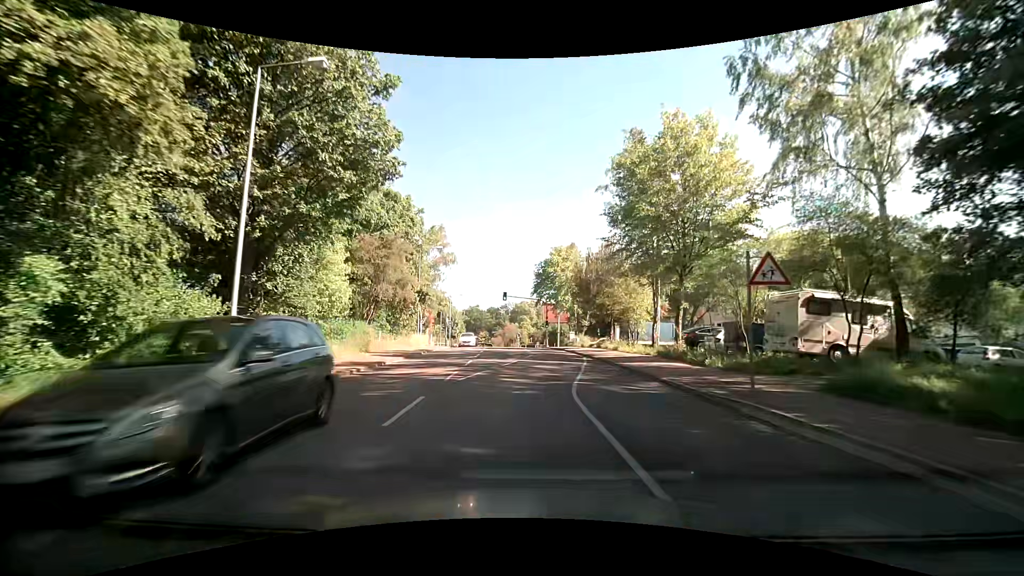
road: tertiary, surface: asphalt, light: Day
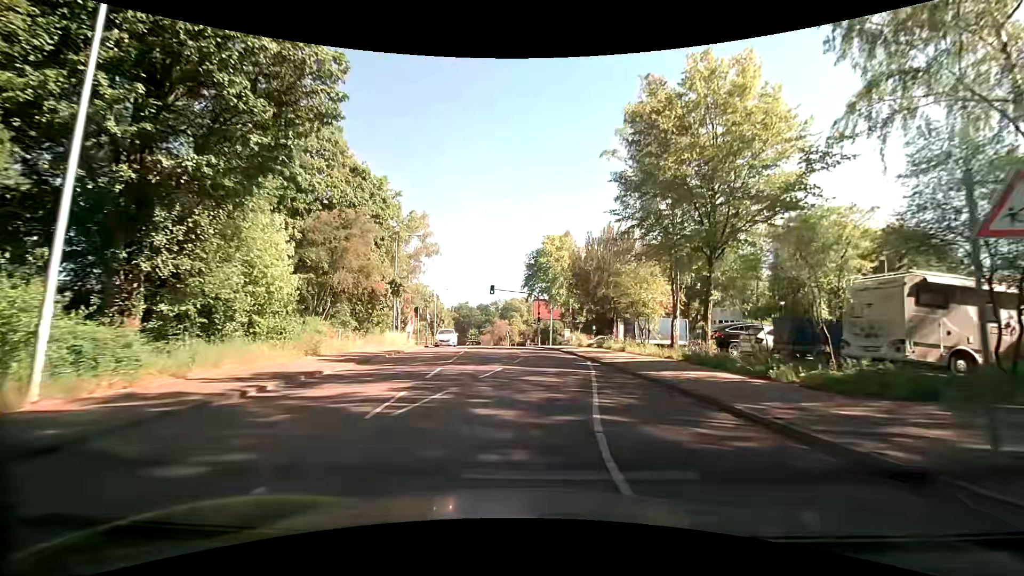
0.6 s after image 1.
(0.0, +5.7) m; 0°
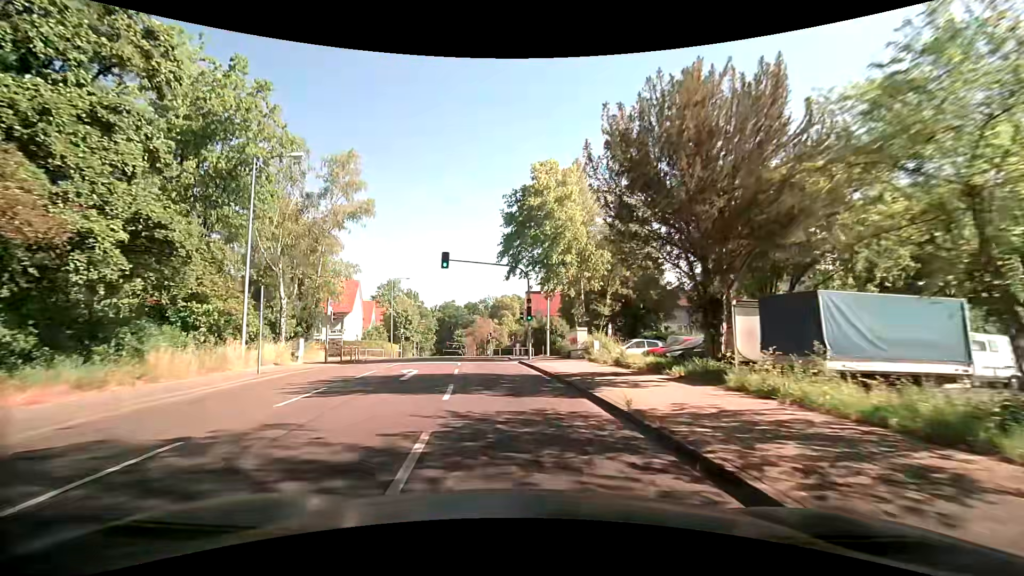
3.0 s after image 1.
(+1.2, +22.3) m; +1°
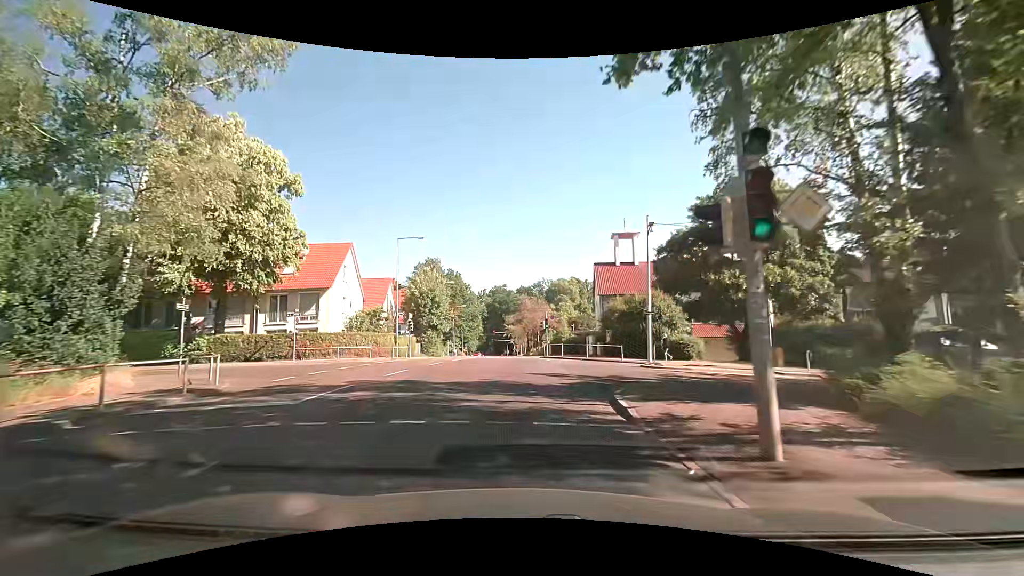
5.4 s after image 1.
(-1.3, +23.1) m; -6°
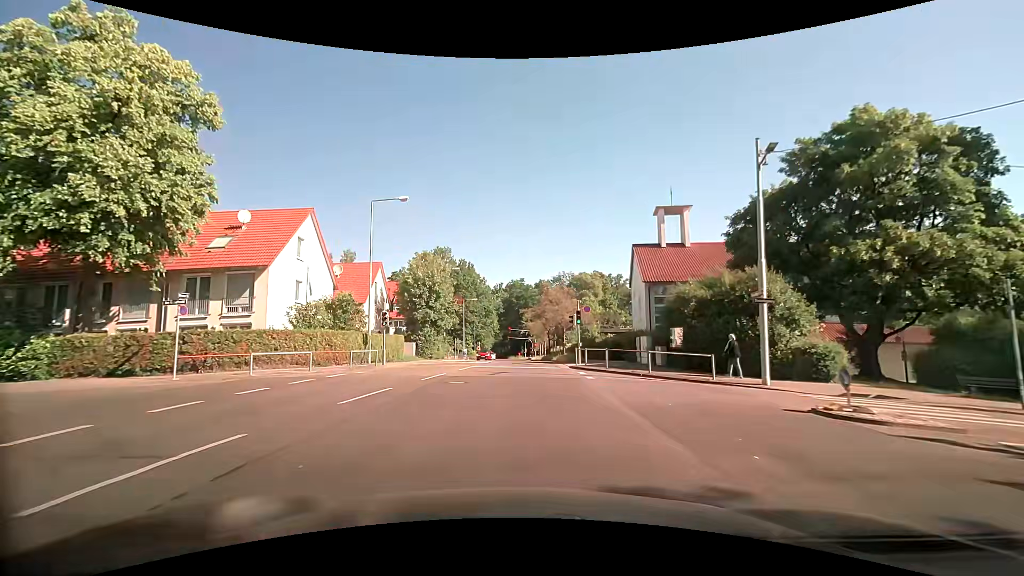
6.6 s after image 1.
(-0.3, +12.4) m; -2°
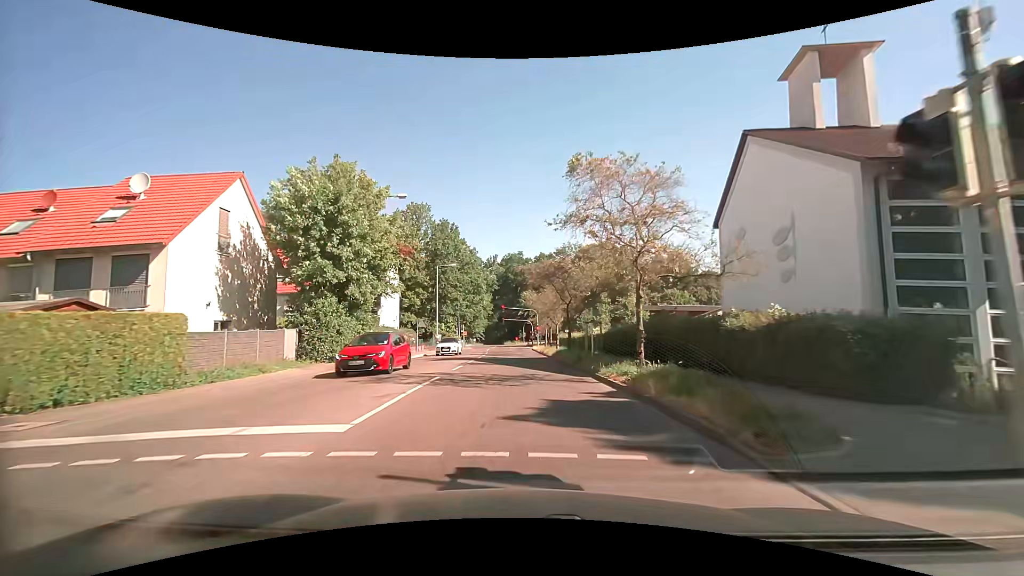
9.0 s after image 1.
(-0.1, +25.5) m; 0°
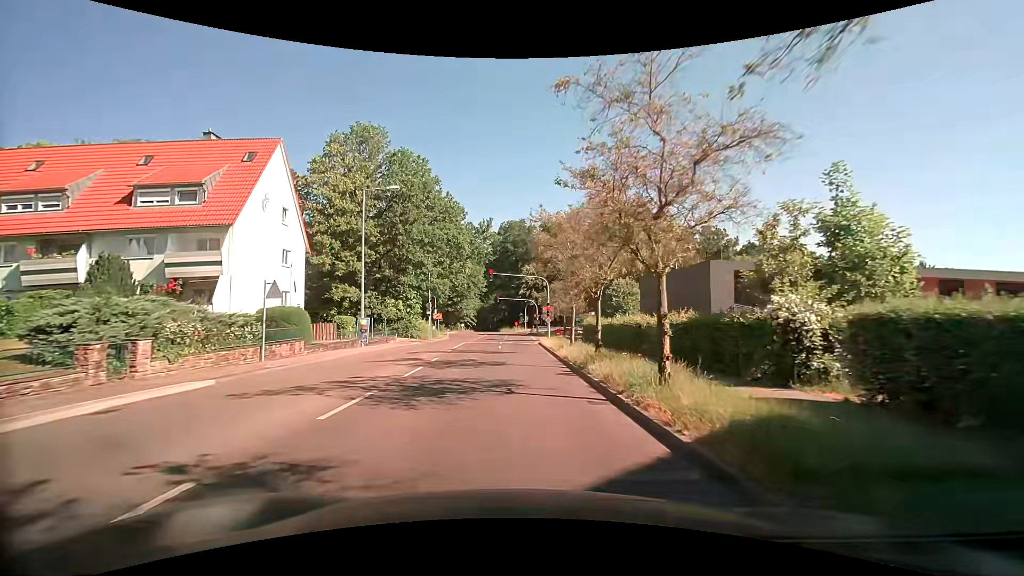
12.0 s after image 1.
(-0.1, +28.7) m; 0°
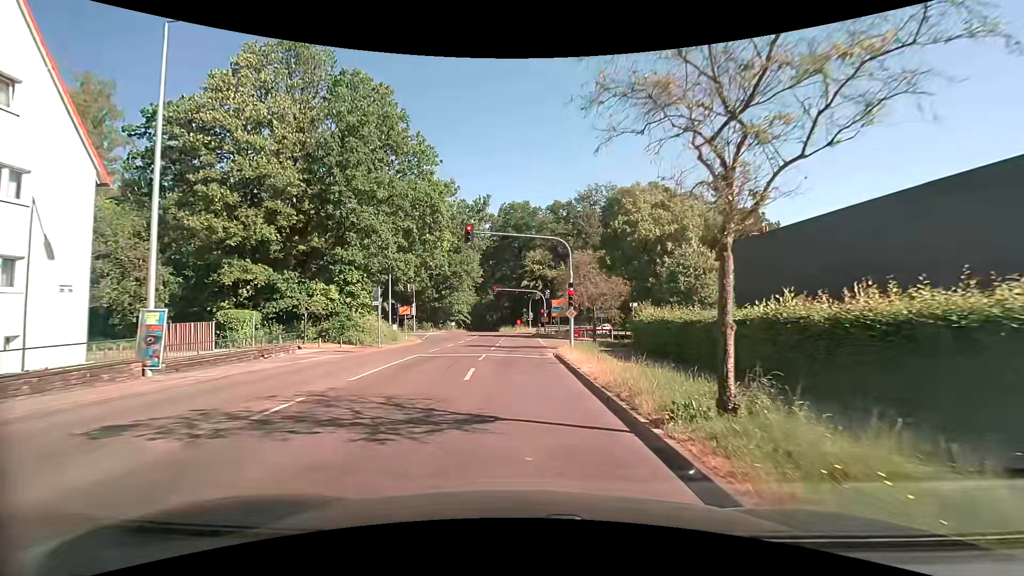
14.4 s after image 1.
(0.0, +18.5) m; 0°
(0, +10) (0, +20) (0, +30) (0, +40) (-1, +50) (-1, +60) (0, +70) (+7, +77) (+16, +81) (+25, +85) m
